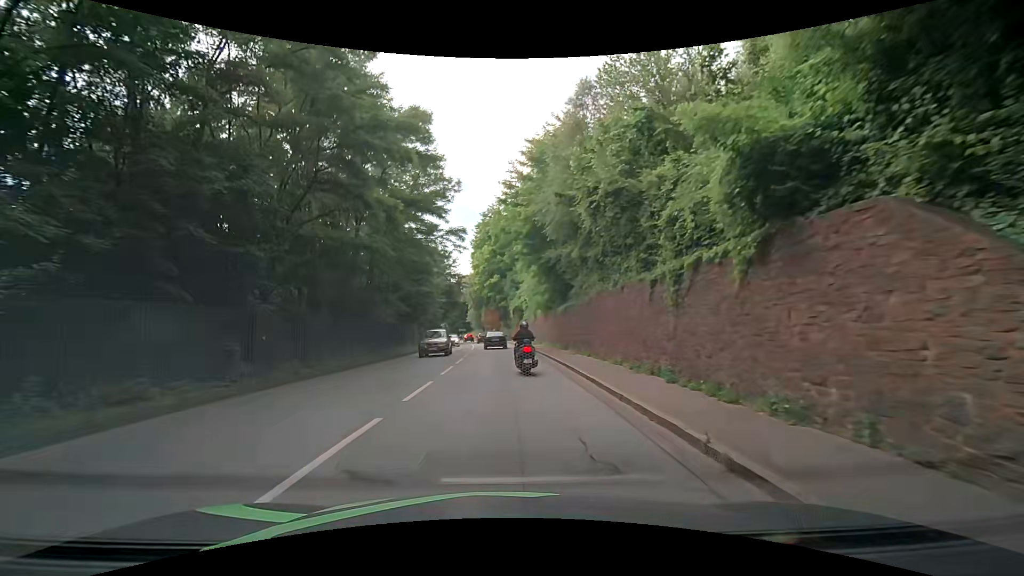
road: primary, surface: asphalt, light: Day
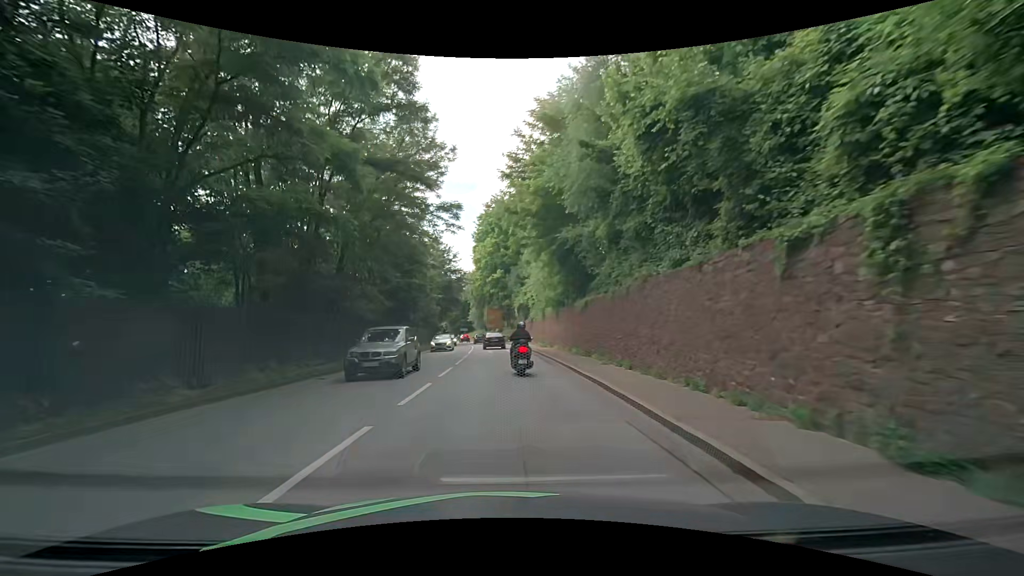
(0.0, +6.6) m; 0°
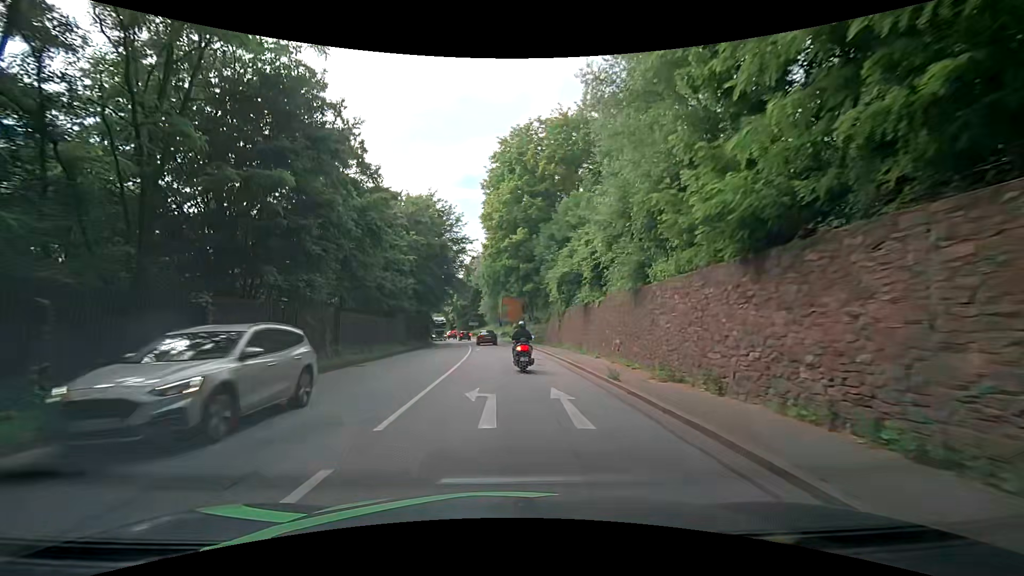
(-0.5, +26.5) m; -3°
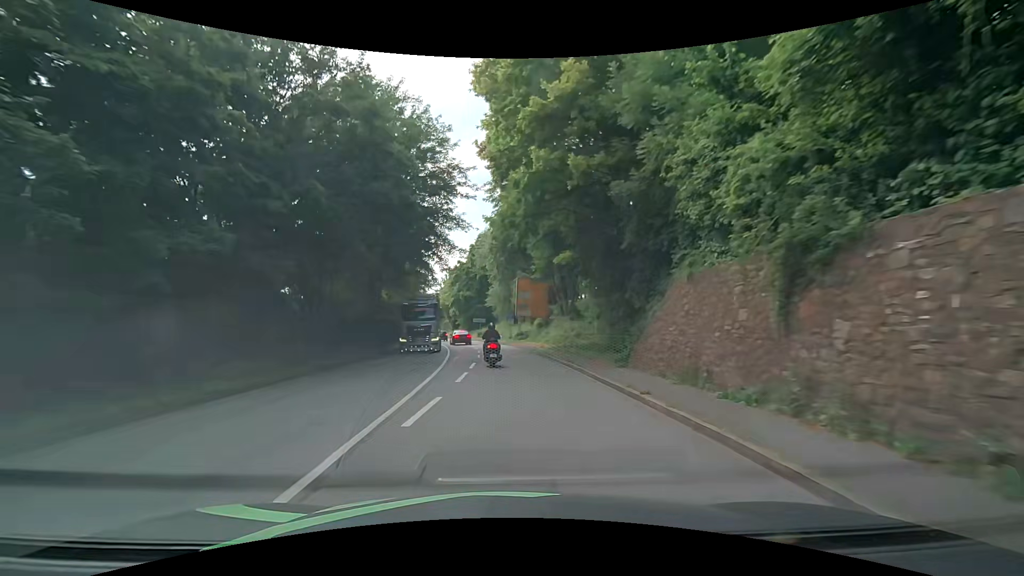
(0.0, +27.4) m; -1°
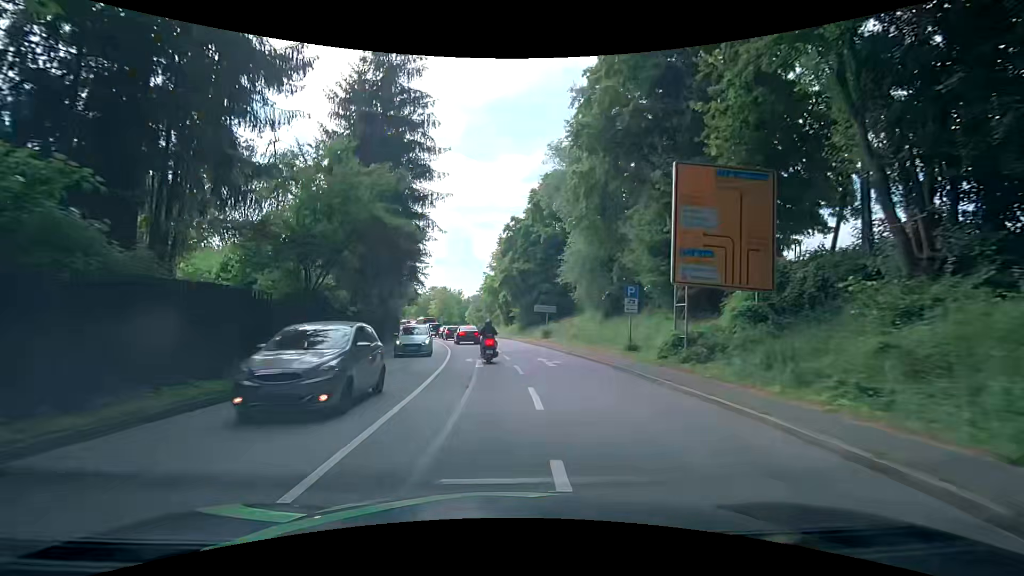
(-1.7, +34.8) m; -7°
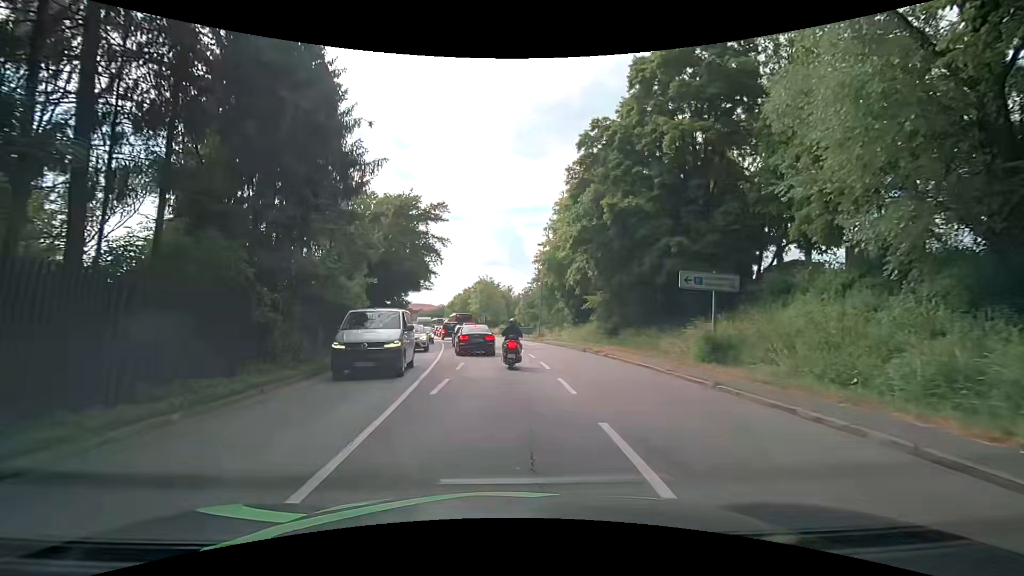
(-1.4, +27.8) m; -6°
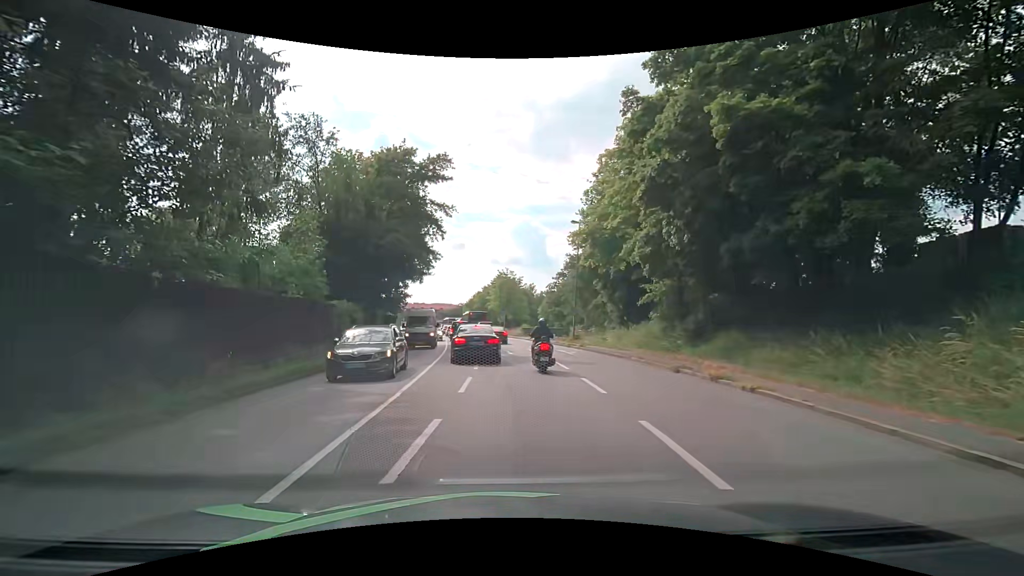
(-0.2, +11.4) m; -3°
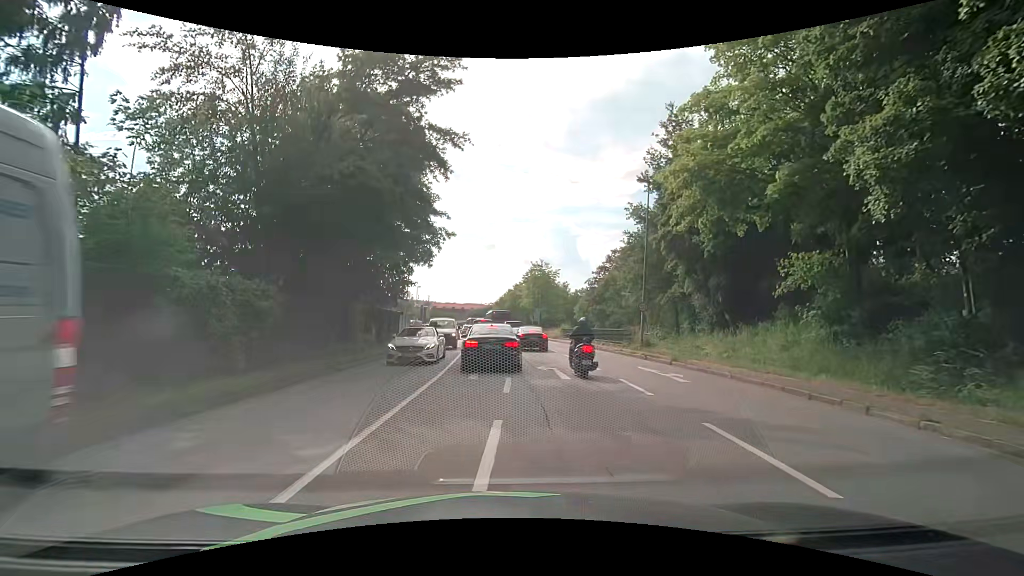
(-0.2, +11.8) m; -2°
